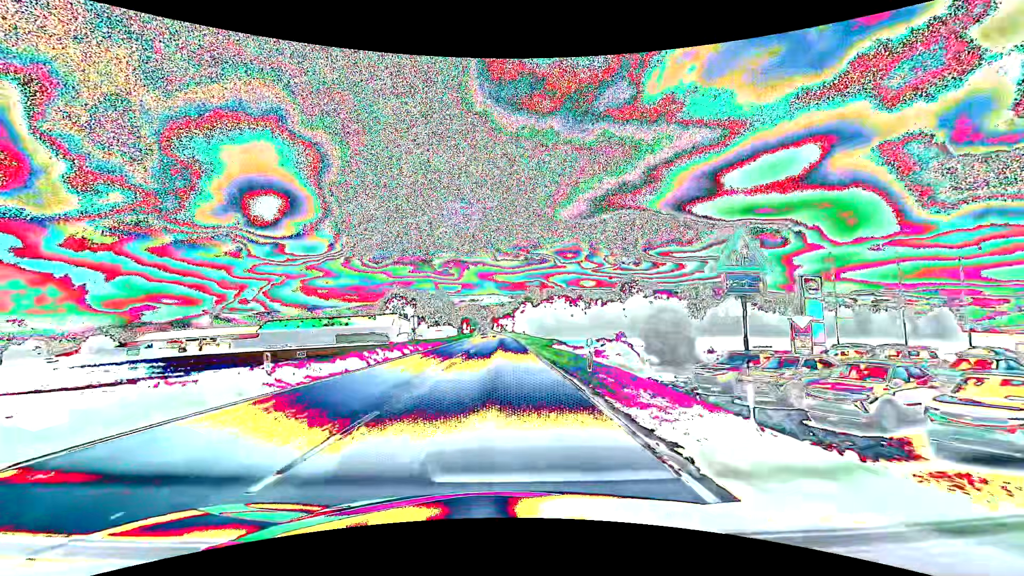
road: primary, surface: asphalt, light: Day
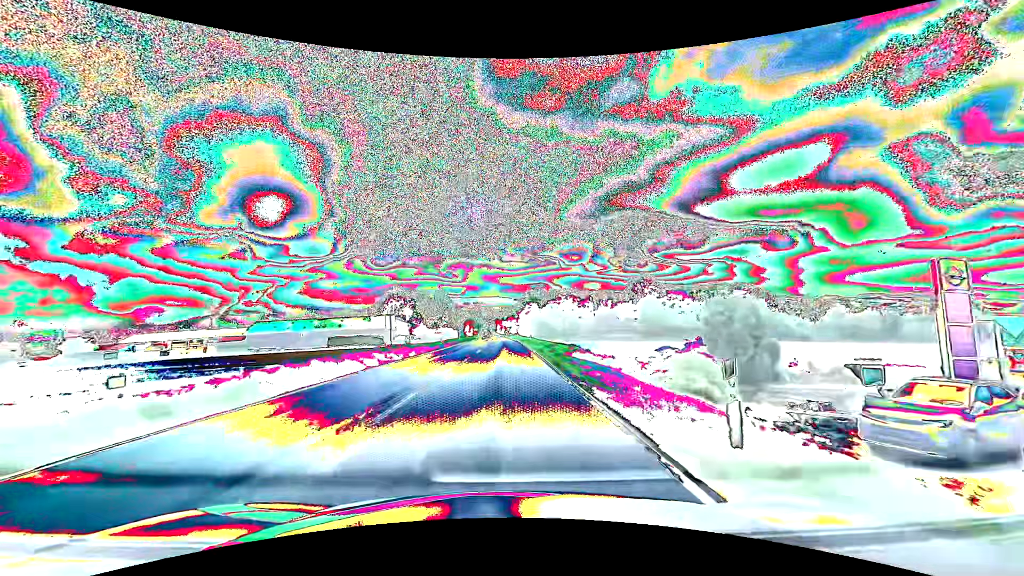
(0.0, +9.1) m; -1°
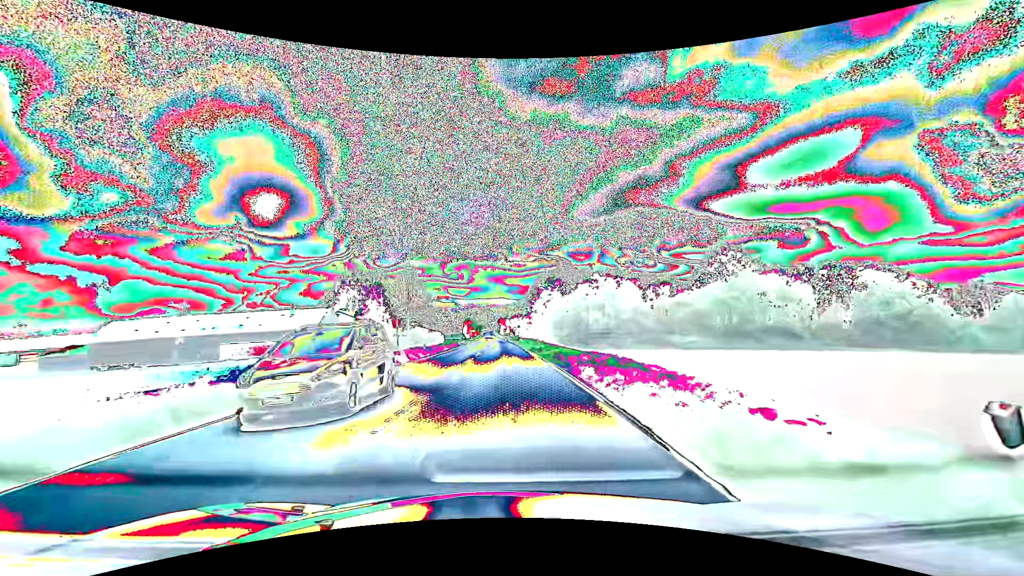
(-0.2, +48.8) m; 0°
(0, +10) (0, +20) (0, +30) (0, +40) (-1, +50) (-1, +60) (-1, +70) (-1, +80) (-2, +90) (-2, +100) m
